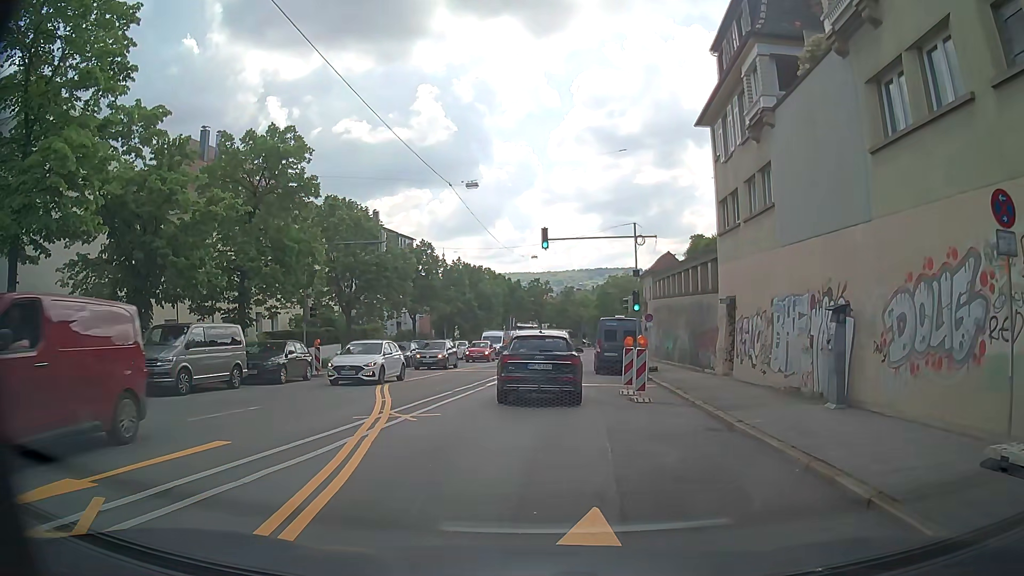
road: secondary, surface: asphalt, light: Day
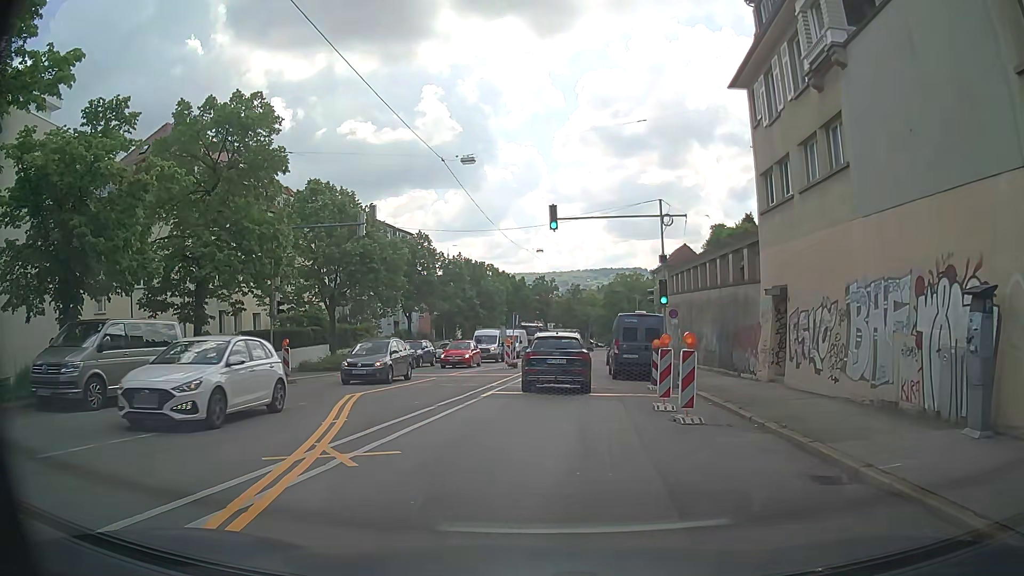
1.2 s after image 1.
(+0.1, +4.7) m; +2°
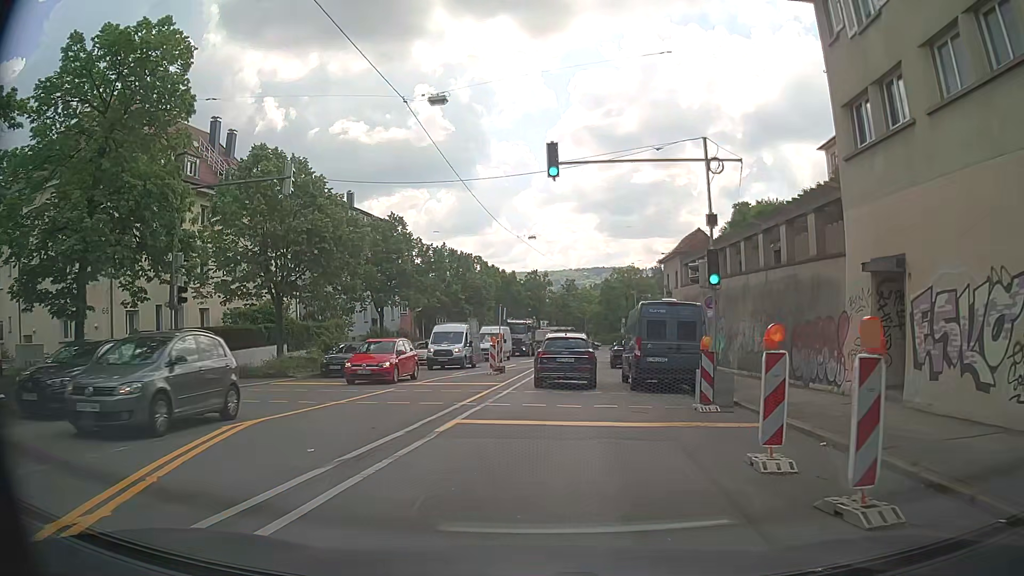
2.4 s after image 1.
(0.0, +7.1) m; -1°
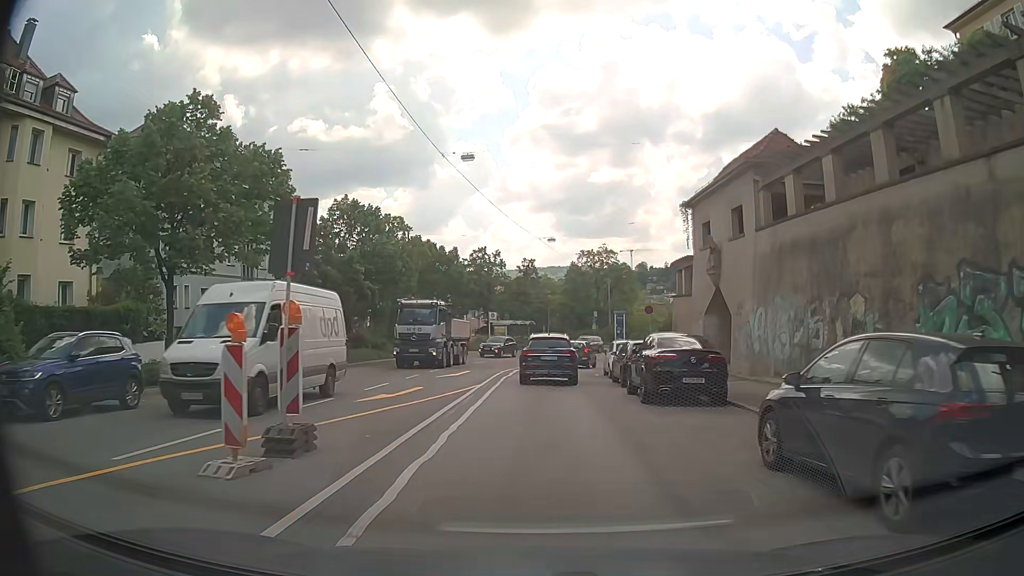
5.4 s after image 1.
(+1.2, +22.3) m; +5°
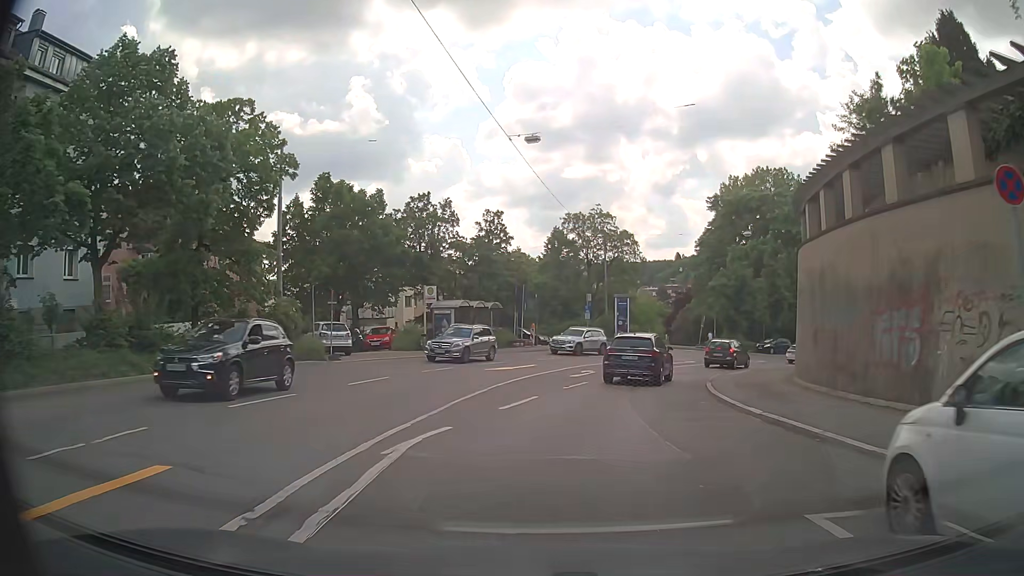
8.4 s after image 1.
(+0.3, +25.1) m; +2°
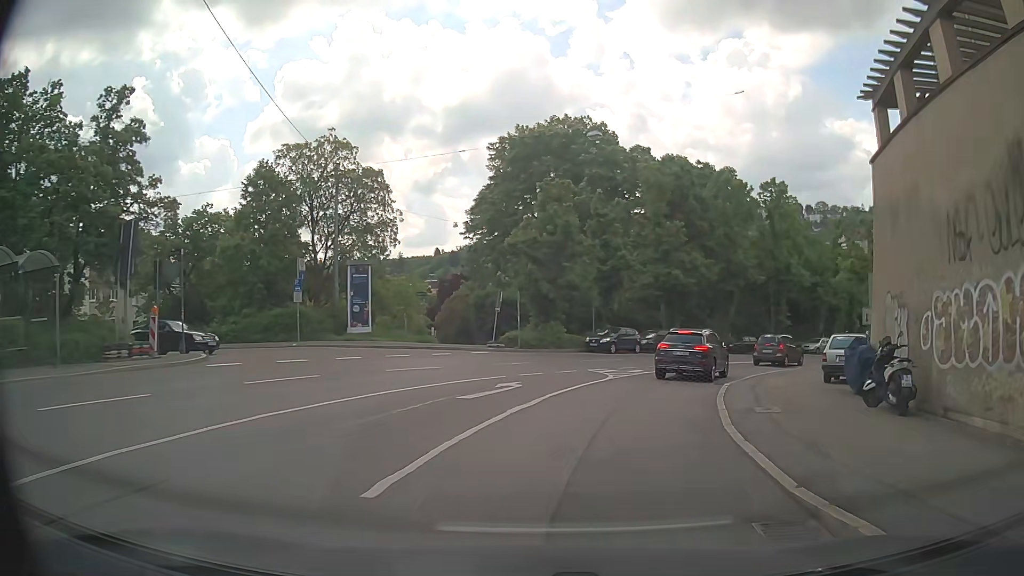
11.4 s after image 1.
(+3.7, +25.1) m; +21°
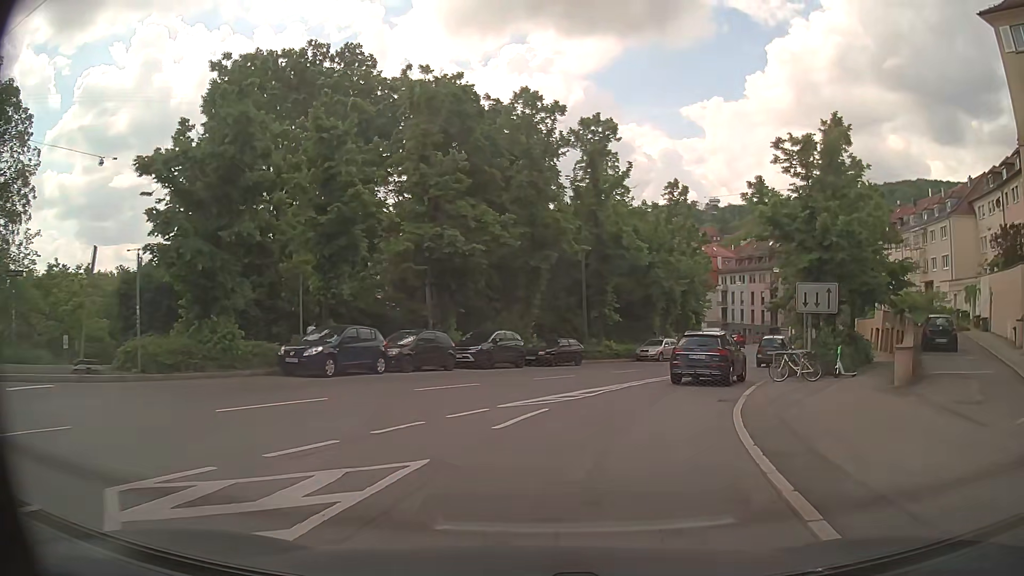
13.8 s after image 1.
(+3.0, +18.7) m; +20°
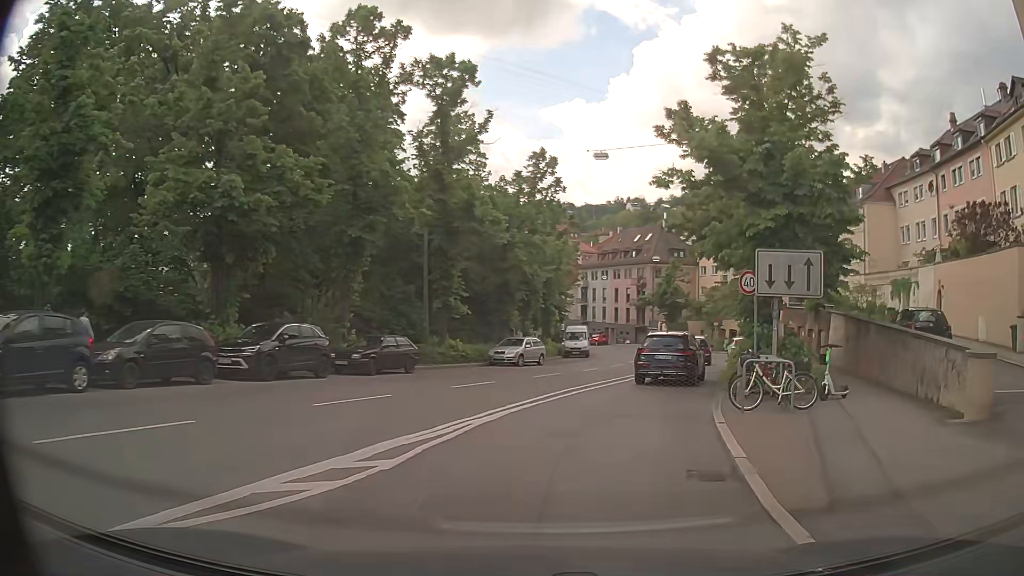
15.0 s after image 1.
(+0.7, +9.2) m; +11°
(+1, +10) (+4, +20) (+7, +29) (+10, +38) (+13, +48) (+14, +58) (+15, +68) (+15, +78) (+13, +88) (+11, +98) m
